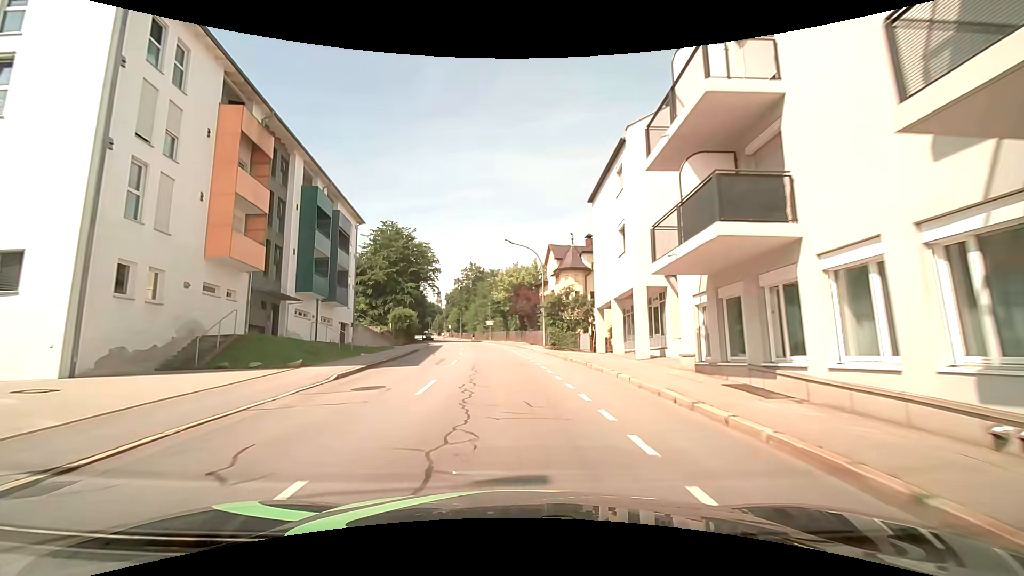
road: tertiary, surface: asphalt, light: Day
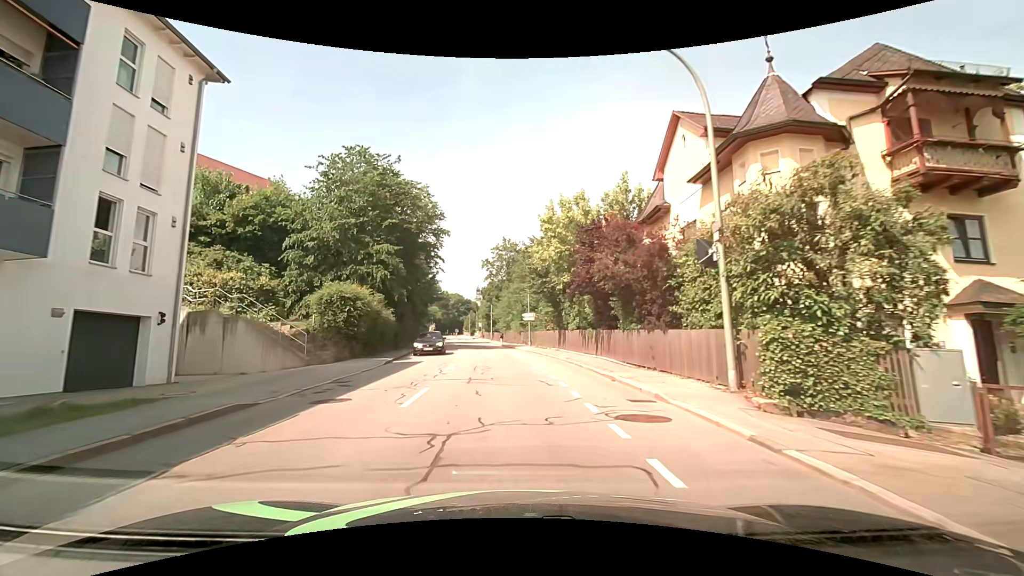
(-1.0, +29.0) m; -5°
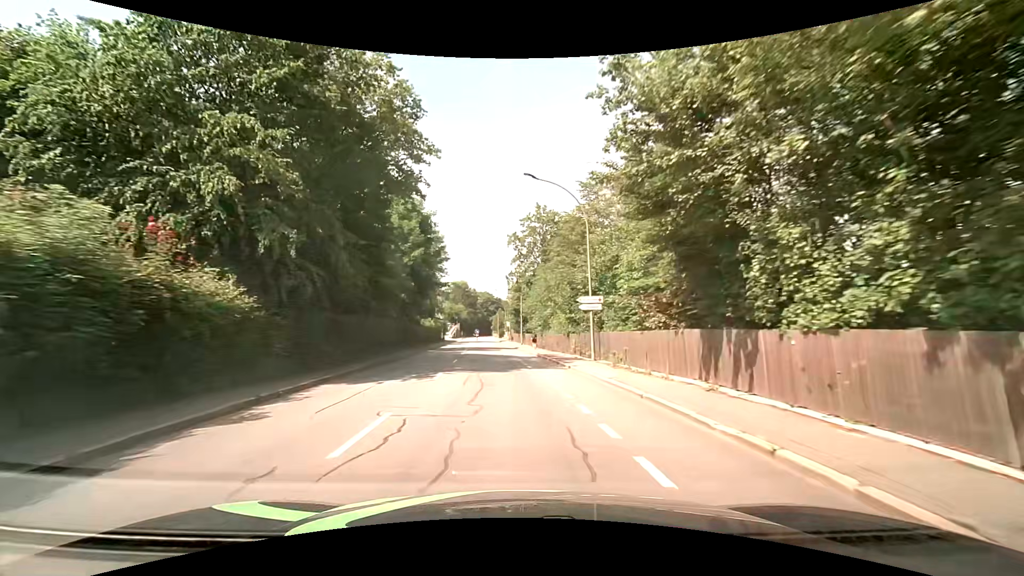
(-0.4, +21.9) m; -3°
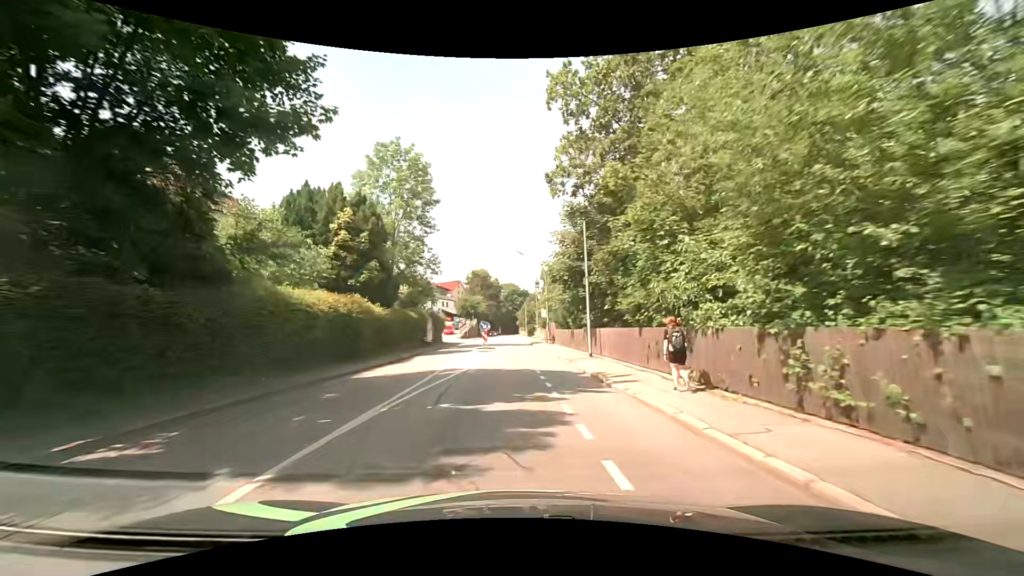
(-1.6, +36.2) m; -5°
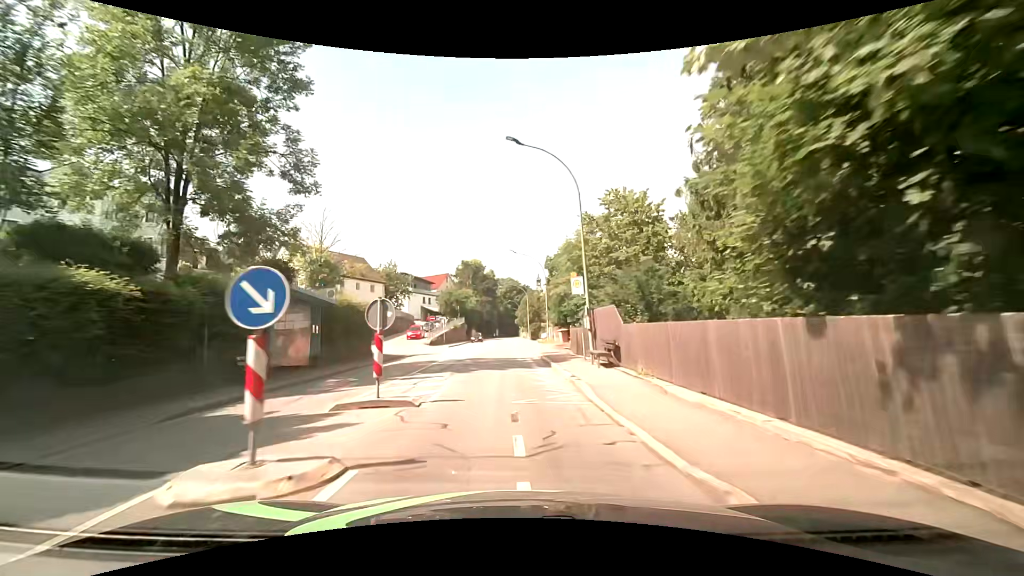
(+1.1, +28.9) m; +2°
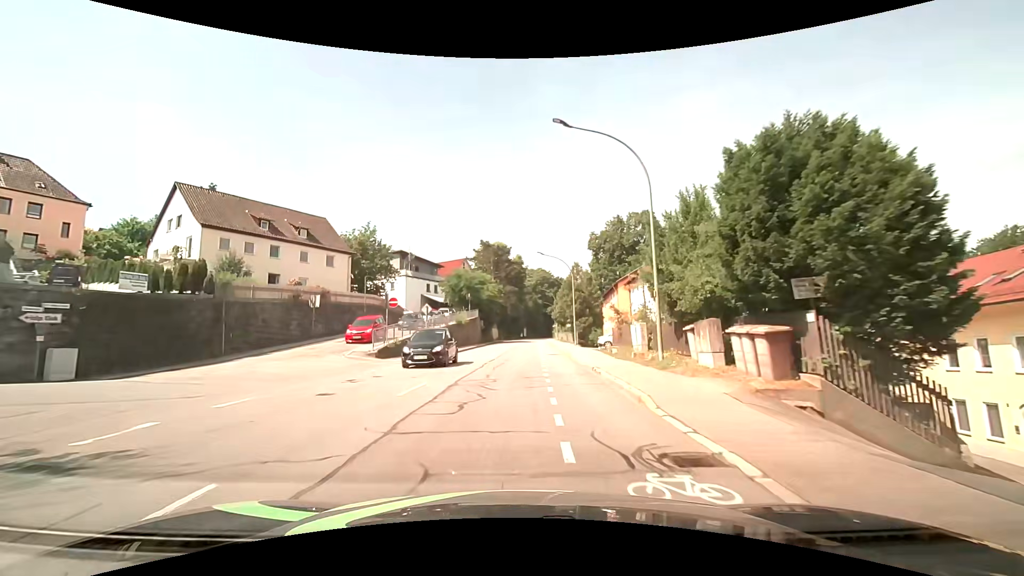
(-0.9, +29.4) m; -4°
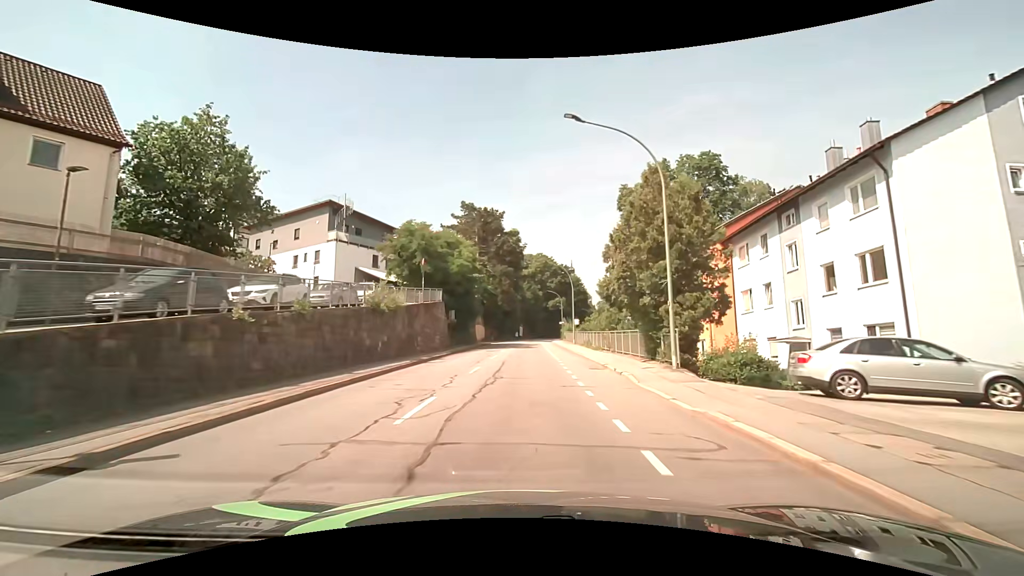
(+0.1, +30.5) m; +1°
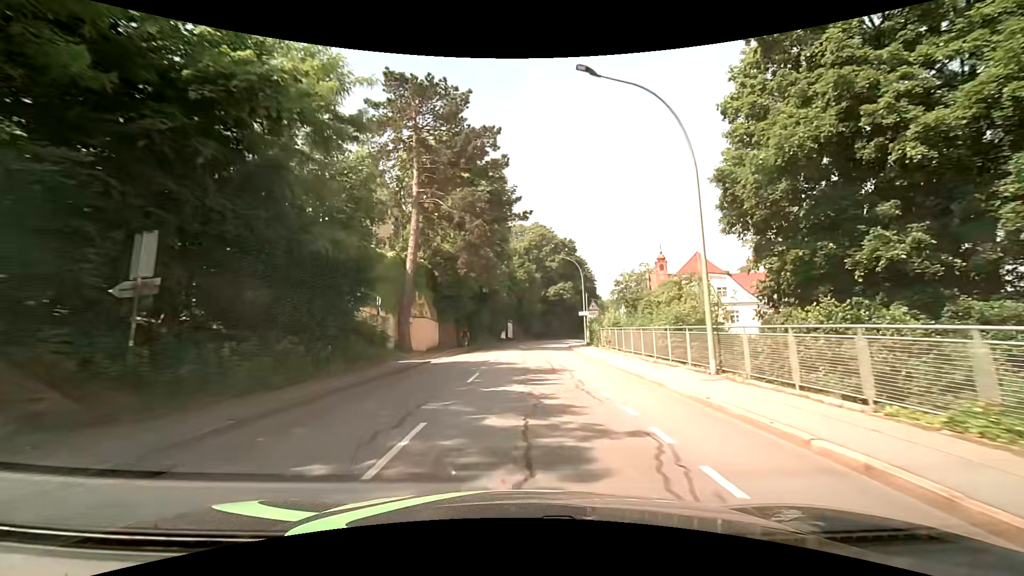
(+0.5, +38.8) m; +2°
(0, +10) (0, +20) (0, +30) (0, +40) (+1, +50) (+2, +60) (+4, +70) (+6, +80) (+8, +89) (+10, +99) m
